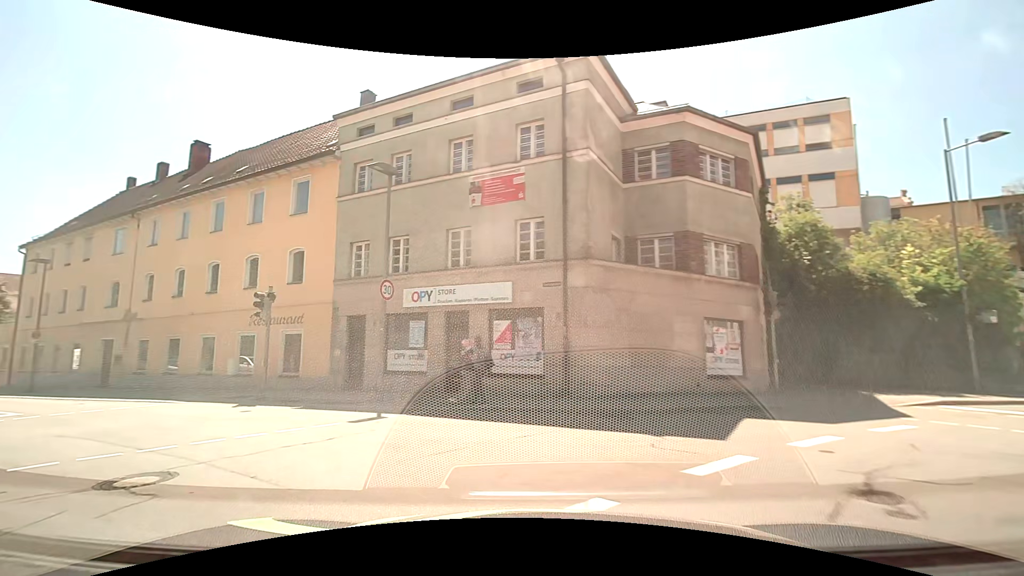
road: residential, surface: asphalt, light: Day
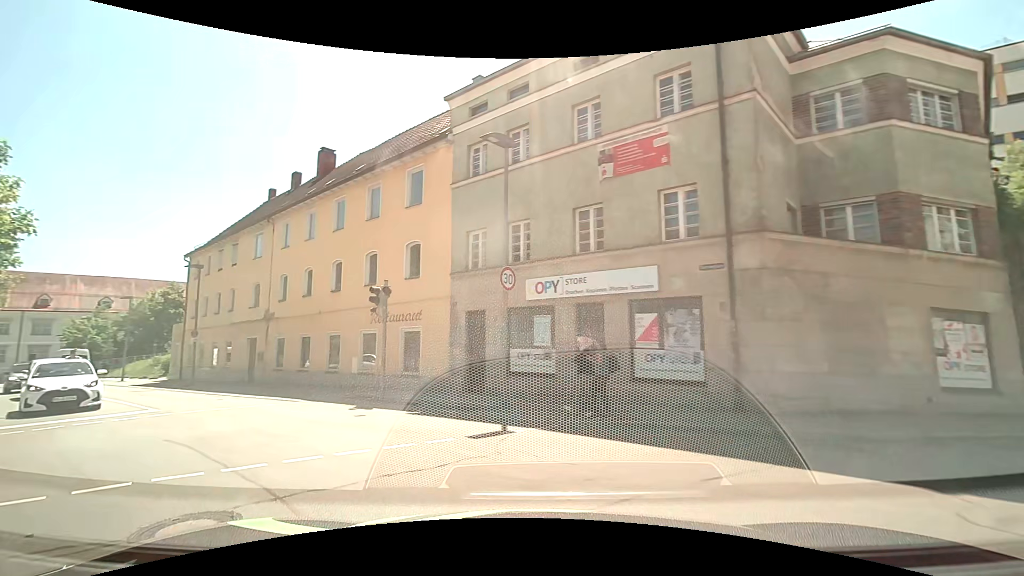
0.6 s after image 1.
(-0.3, +2.5) m; -14°
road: tertiary
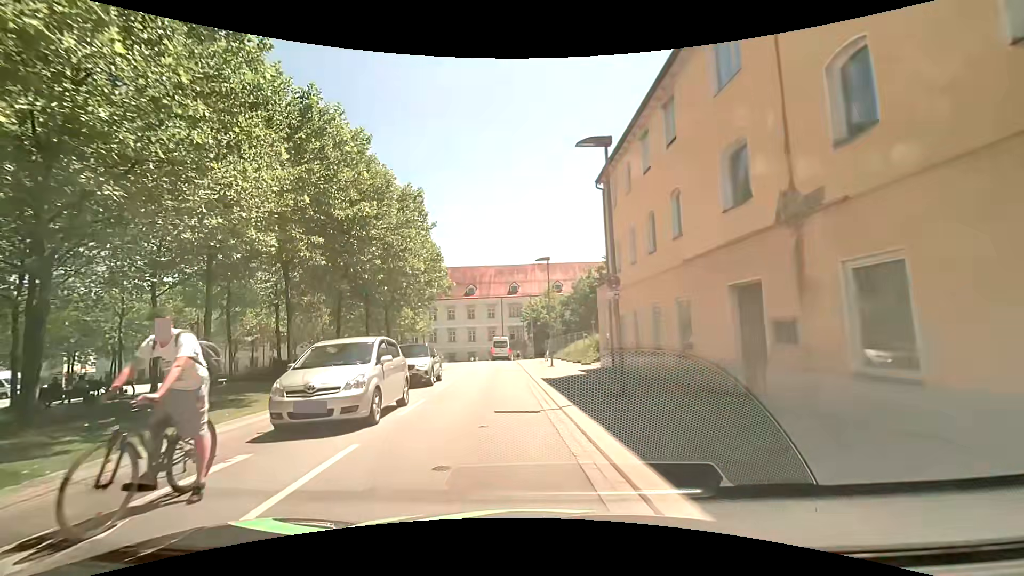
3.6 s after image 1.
(-9.6, +17.9) m; -46°
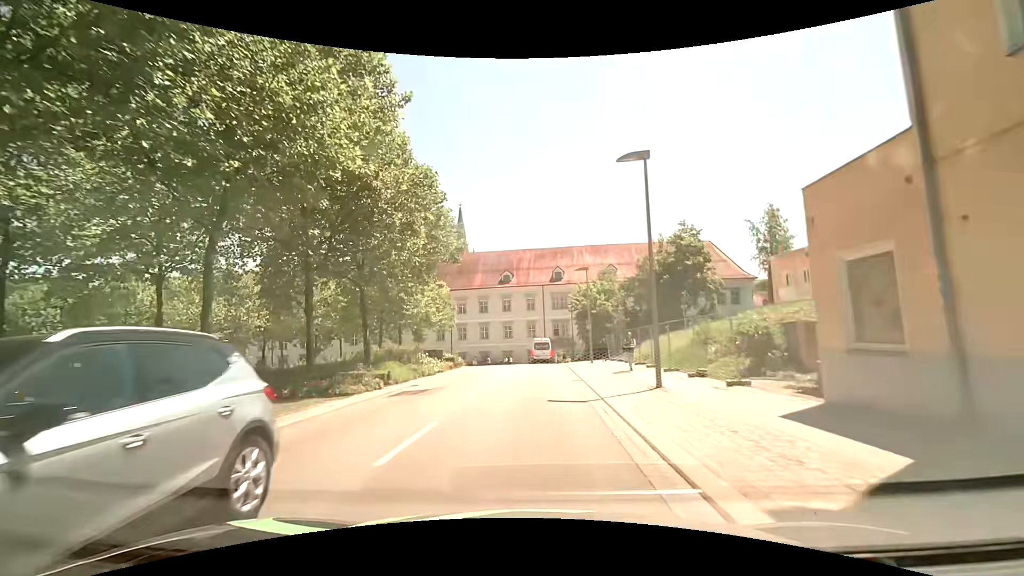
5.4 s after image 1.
(-1.1, +16.6) m; -4°
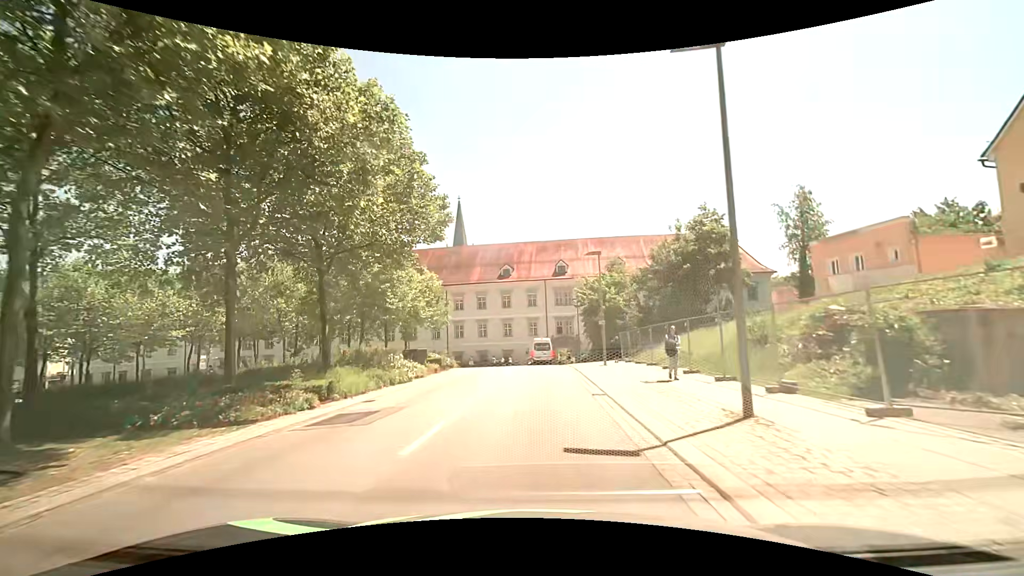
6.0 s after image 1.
(-0.1, +5.5) m; -2°
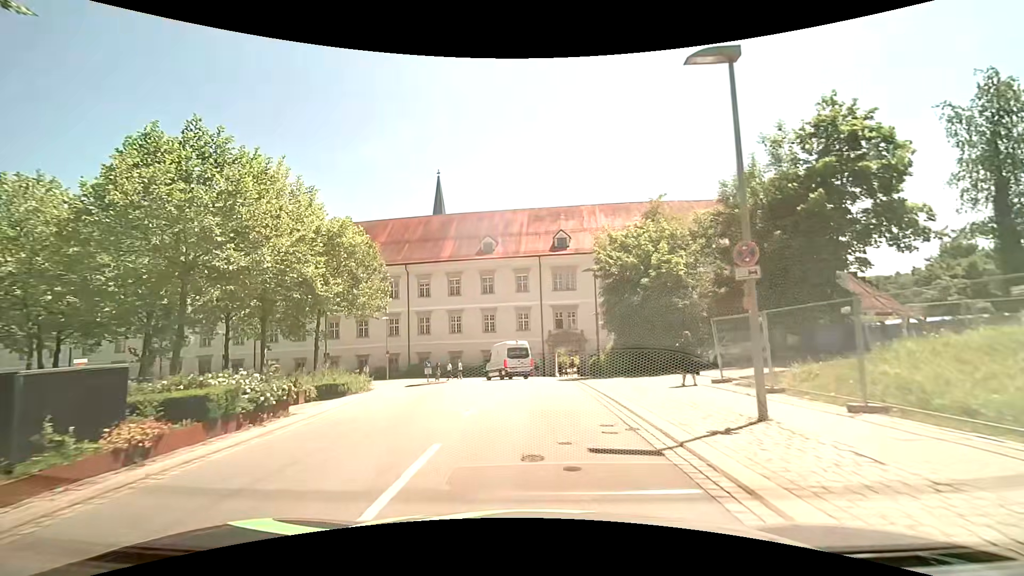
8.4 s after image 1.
(+0.1, +19.9) m; +1°
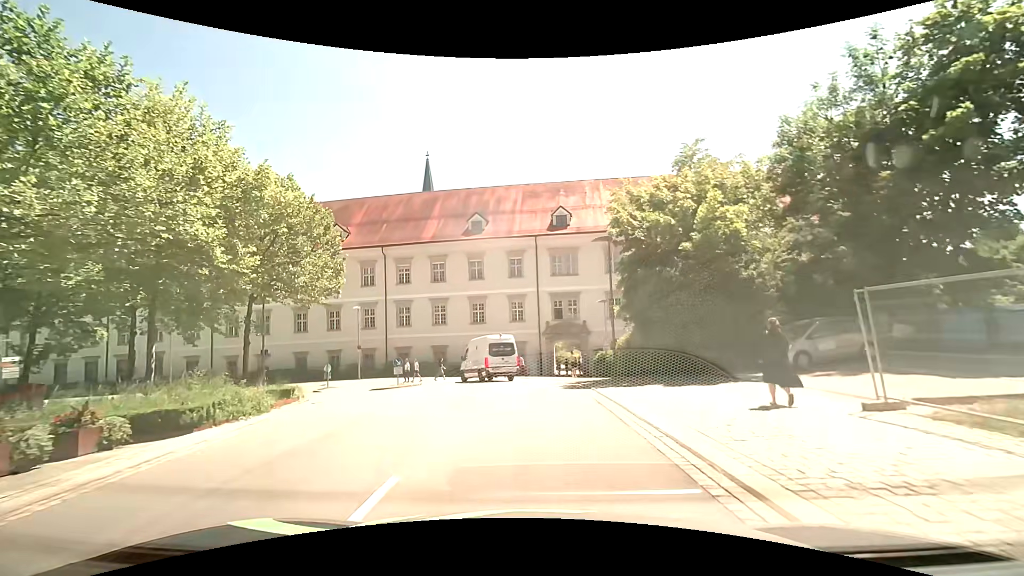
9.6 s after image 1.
(0.0, +7.3) m; 0°
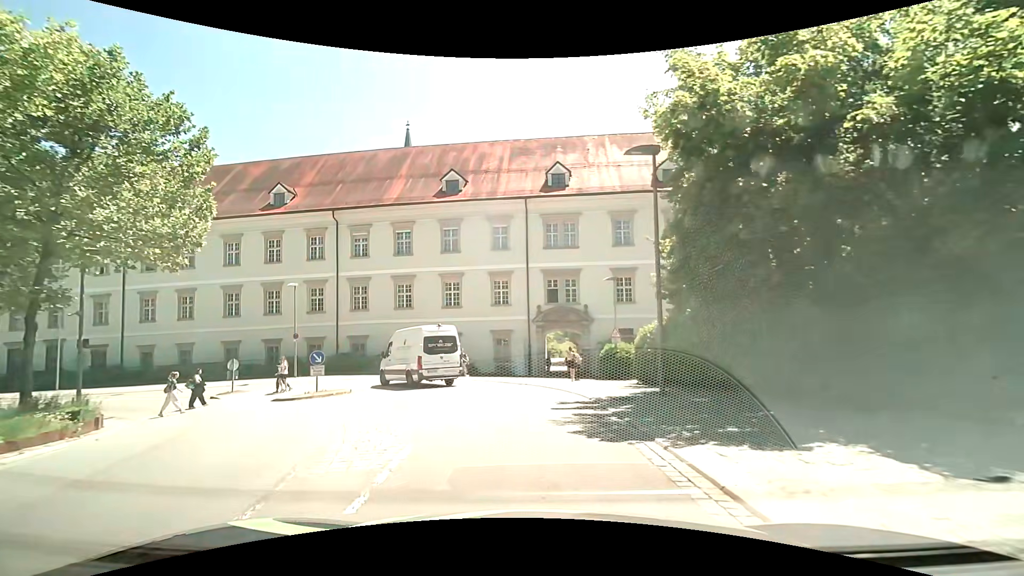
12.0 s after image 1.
(+0.1, +10.0) m; +1°
